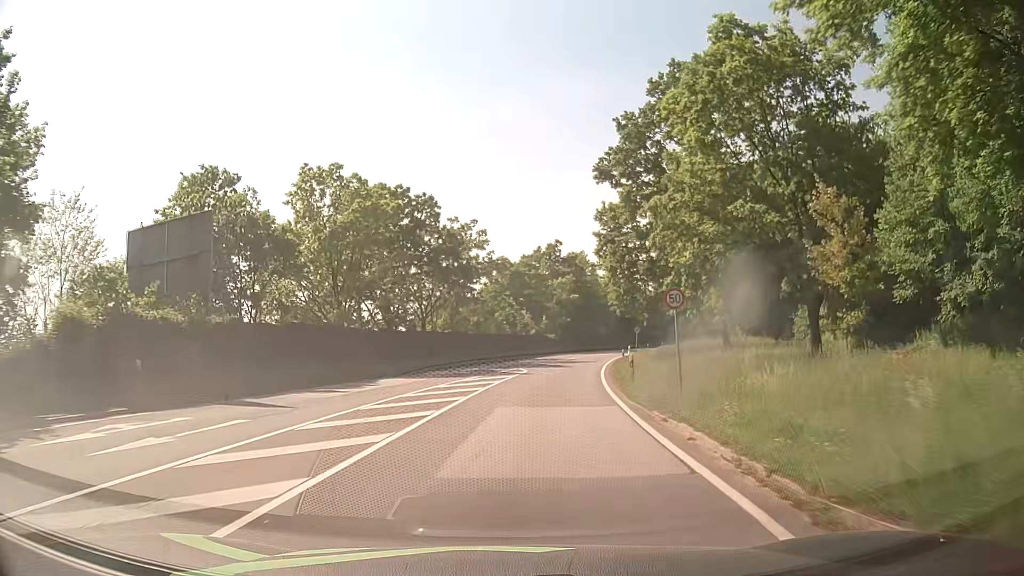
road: primary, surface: asphalt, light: Day
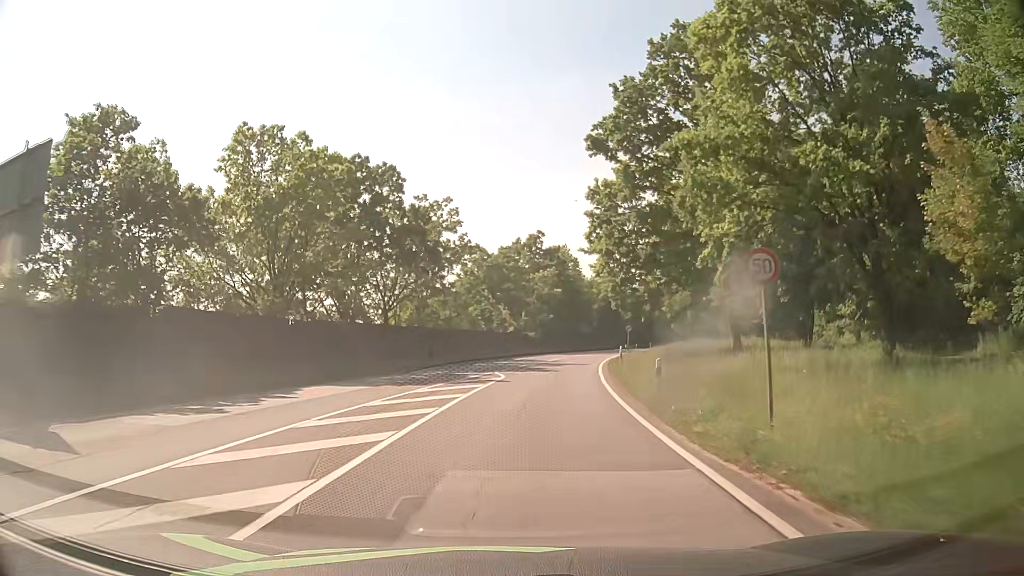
(+0.1, +7.7) m; +1°
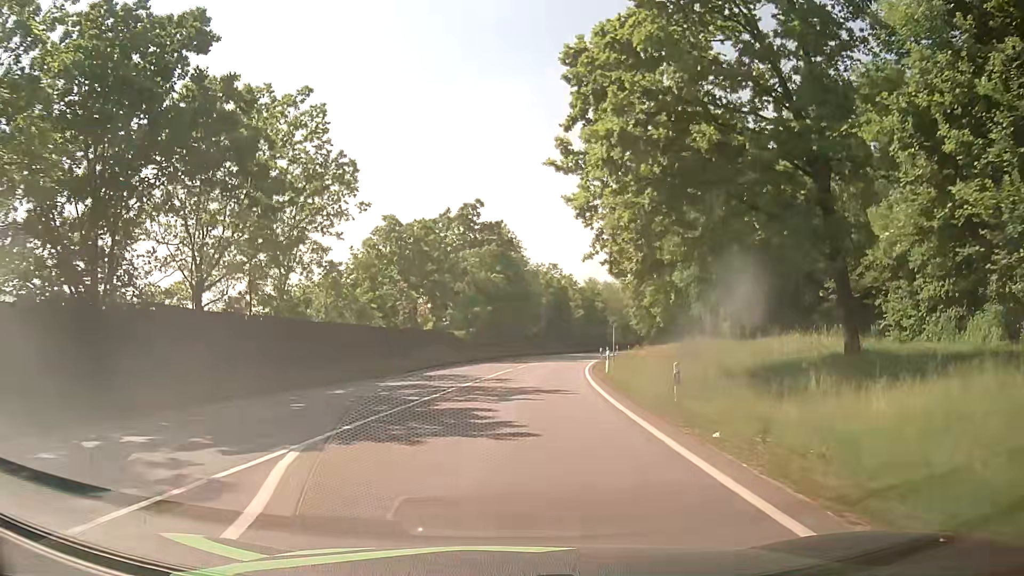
(+1.4, +23.2) m; +6°
